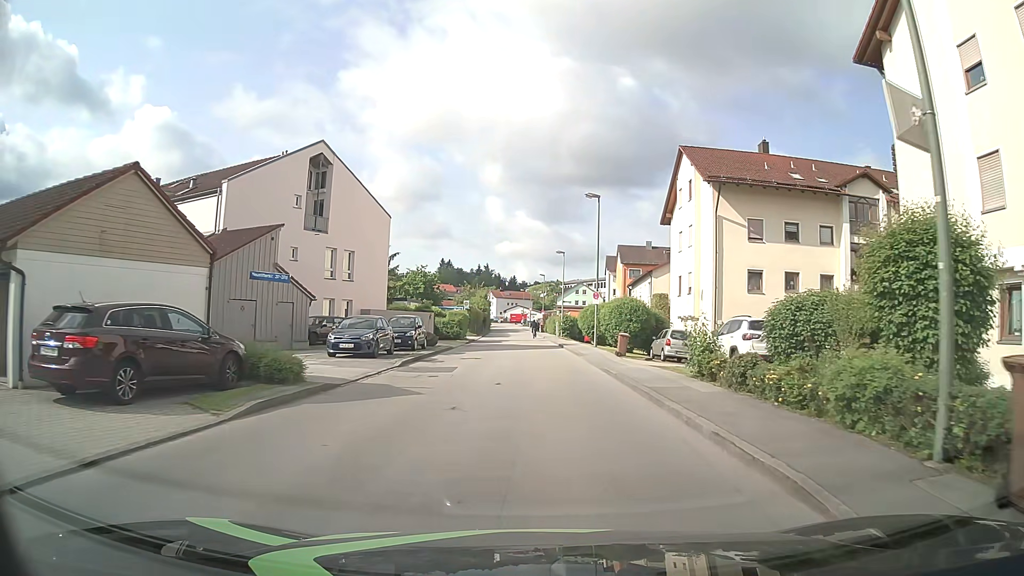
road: unclassified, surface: asphalt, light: Day
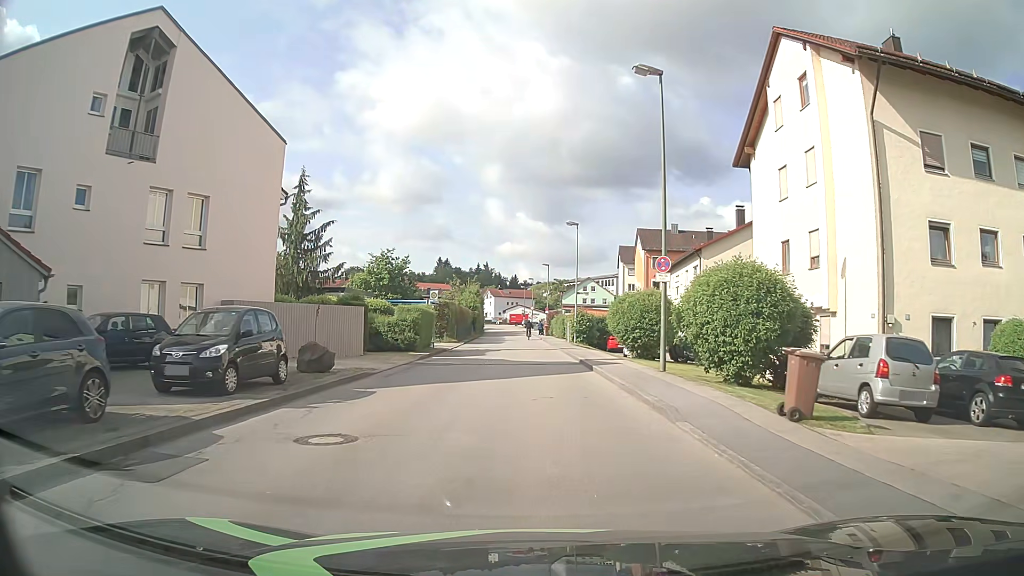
(0.0, +18.5) m; 0°
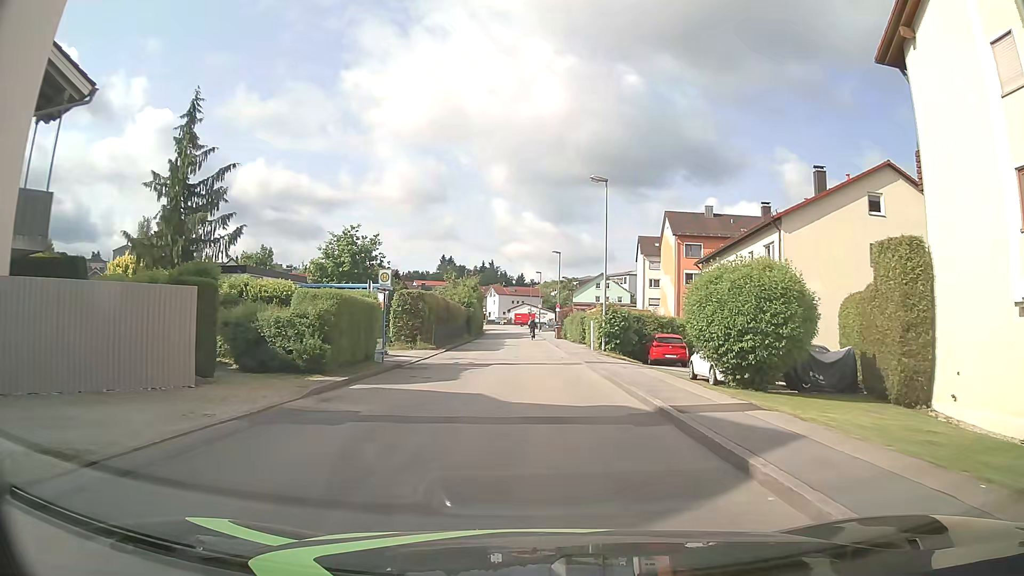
(-0.1, +13.9) m; -1°
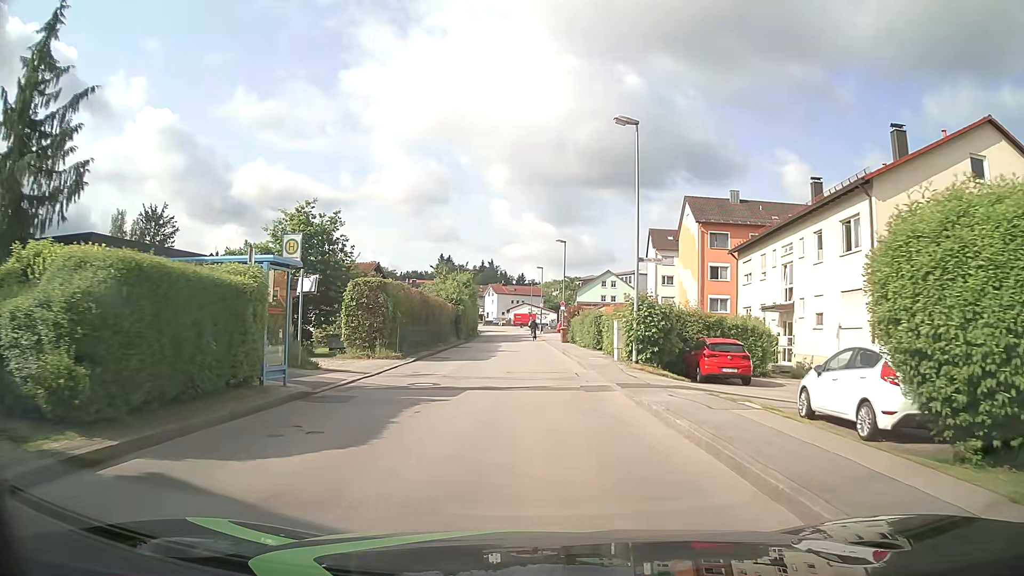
(0.0, +9.3) m; 0°
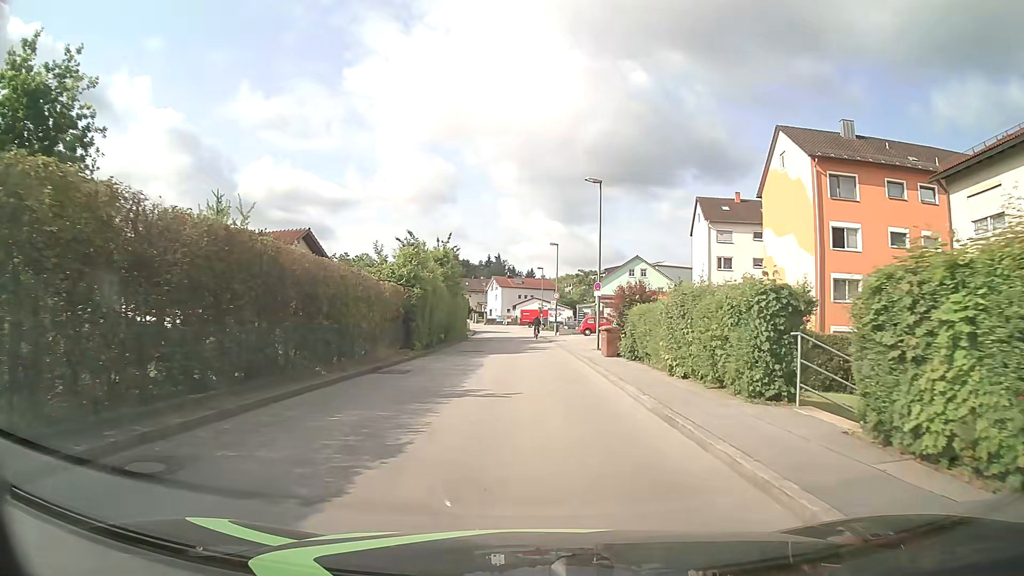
(-0.1, +23.2) m; -1°
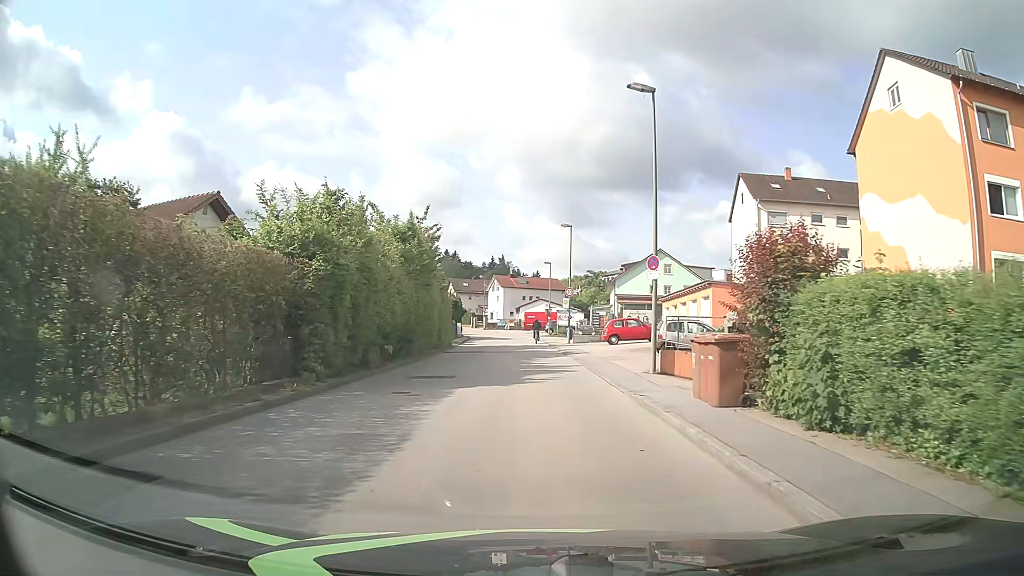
(-0.1, +13.8) m; -1°
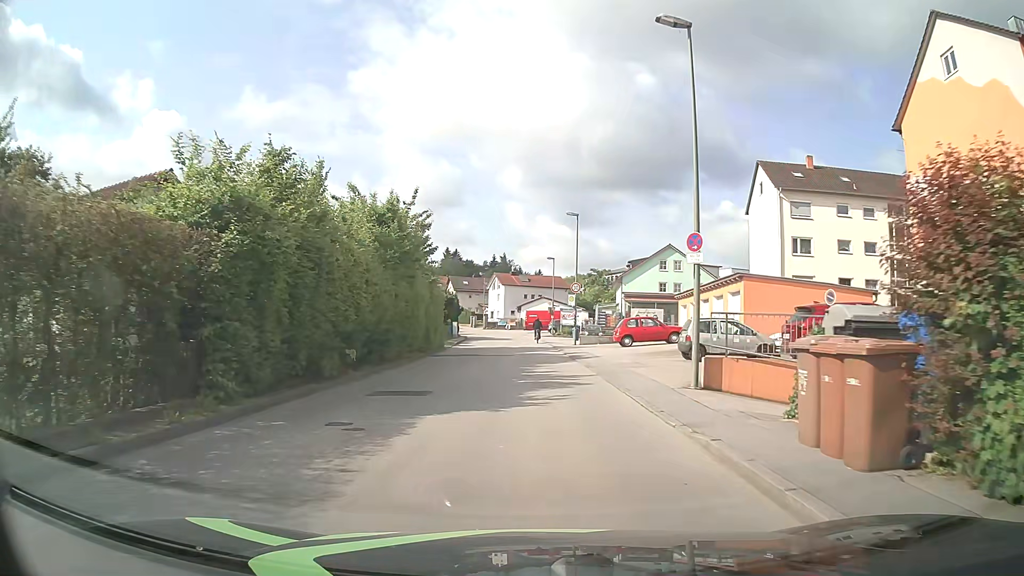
(0.0, +4.6) m; 0°
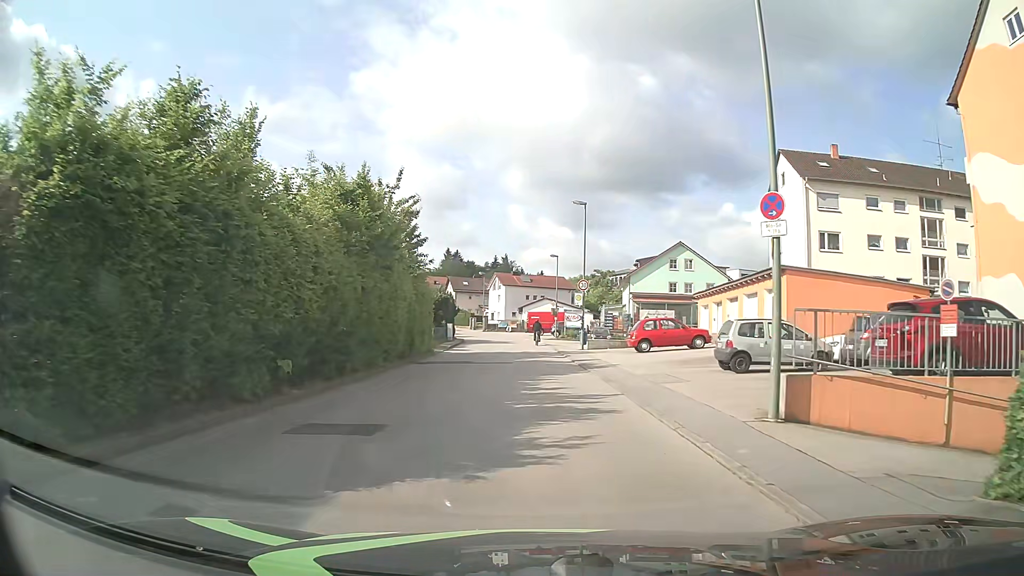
(0.0, +4.6) m; 0°
(0, +10) (0, +20) (0, +30) (-1, +40) (-1, +50) (-2, +60) (-3, +70) (-5, +80) (-8, +89) (-11, +99) m
